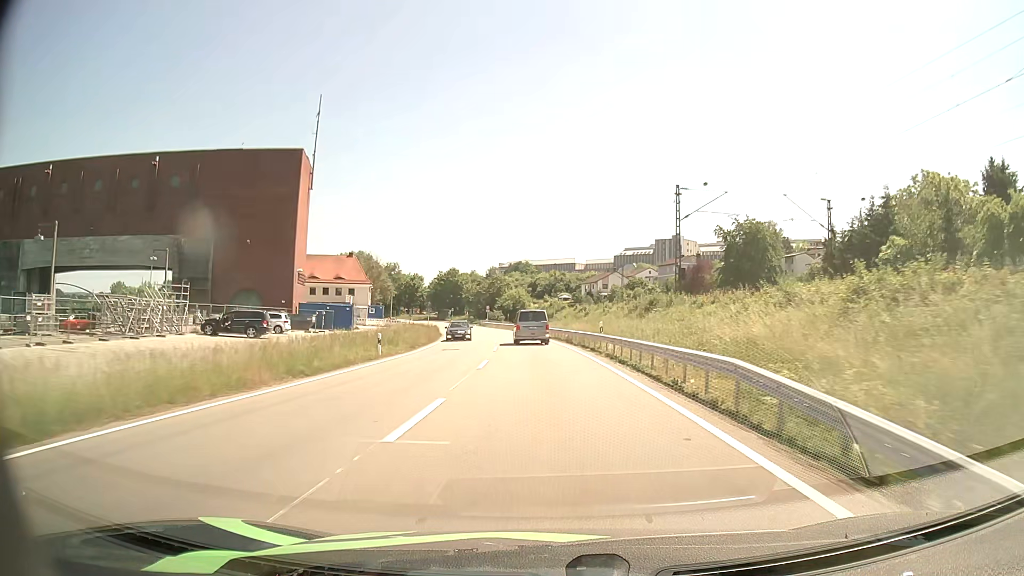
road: primary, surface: asphalt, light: Day
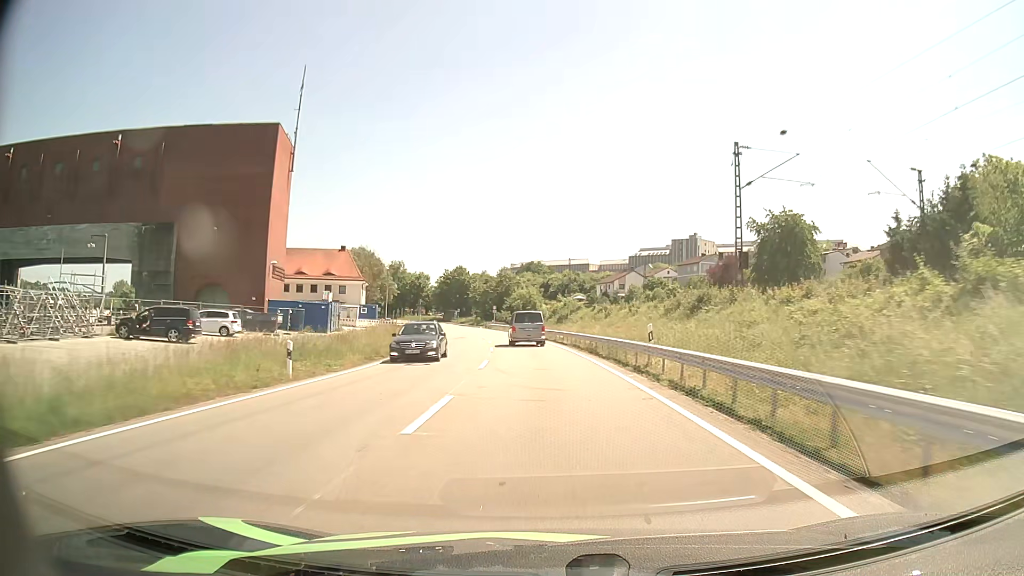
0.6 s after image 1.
(-0.1, +11.4) m; -1°
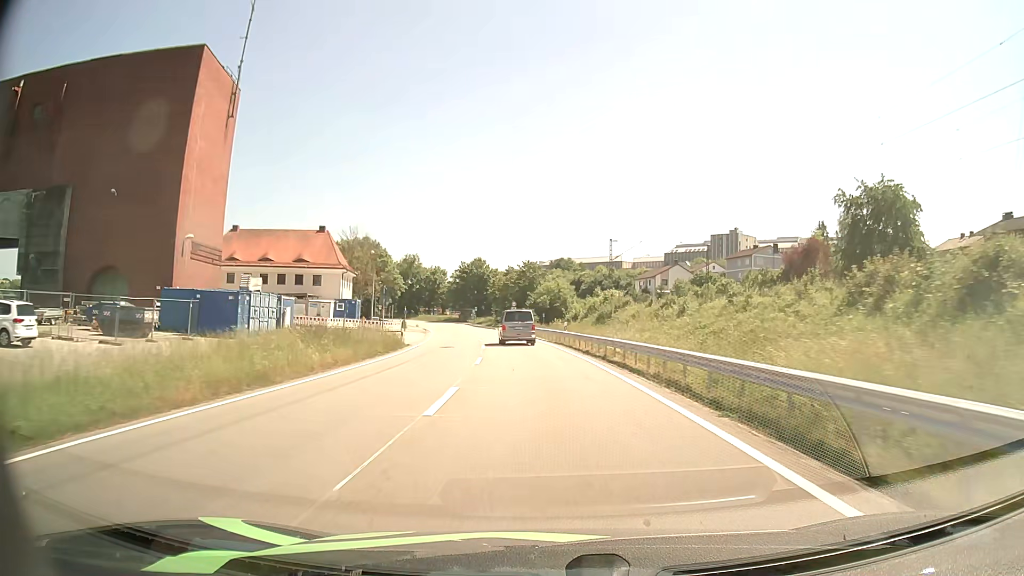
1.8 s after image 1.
(-0.4, +22.5) m; -2°
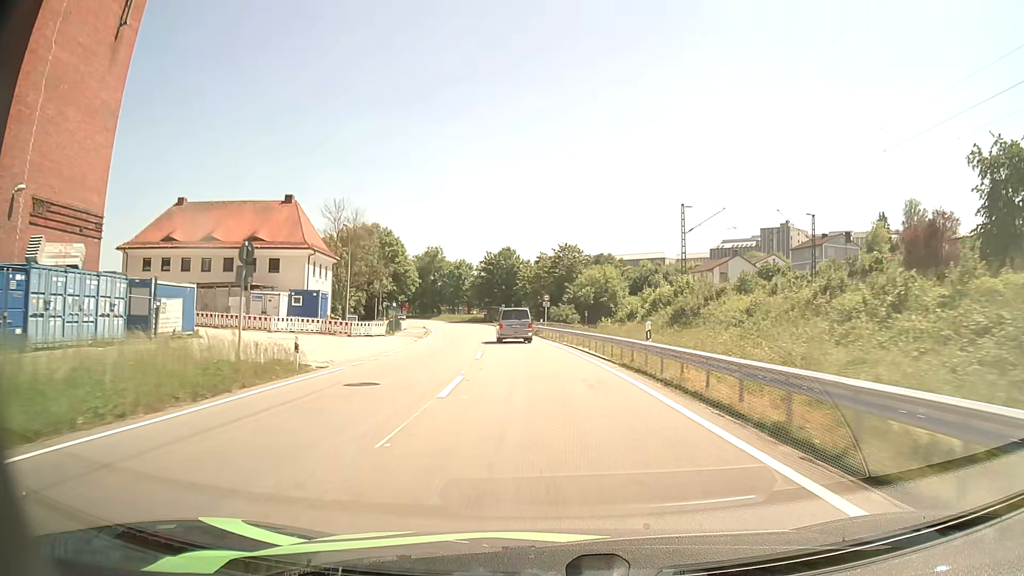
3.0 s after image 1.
(-0.6, +21.8) m; -3°
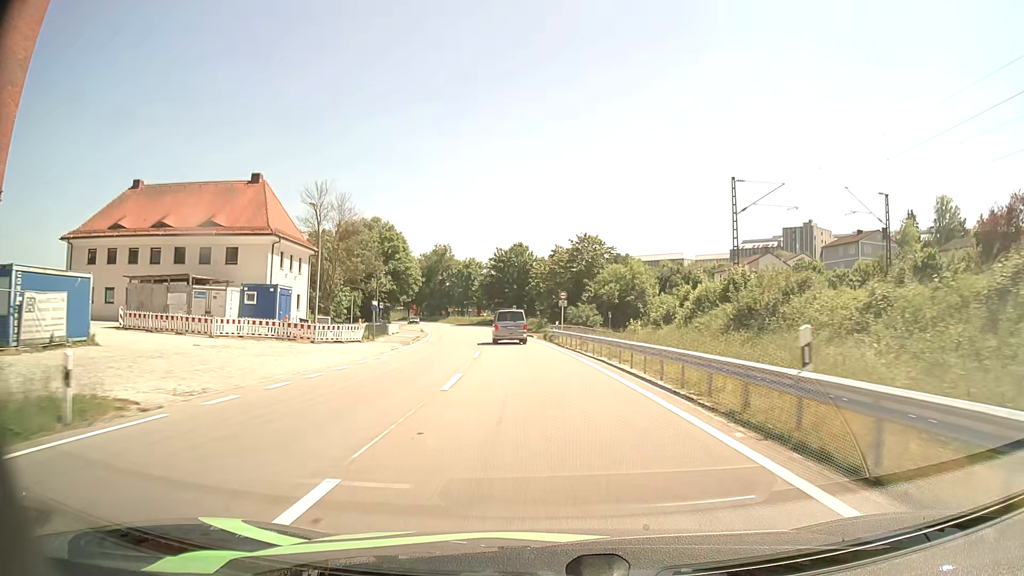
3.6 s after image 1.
(-0.1, +10.6) m; -1°
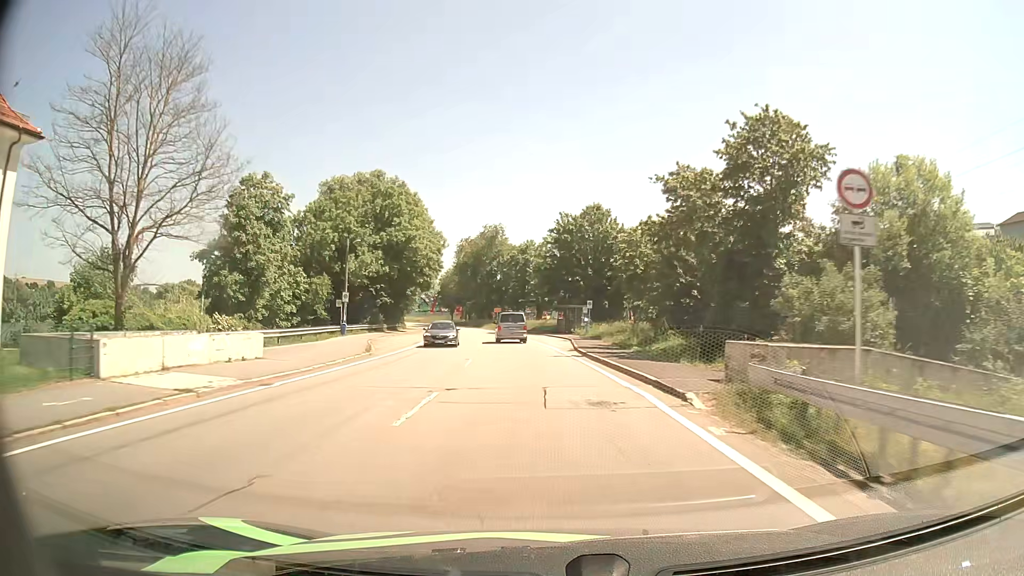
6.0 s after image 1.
(-2.0, +40.7) m; -6°
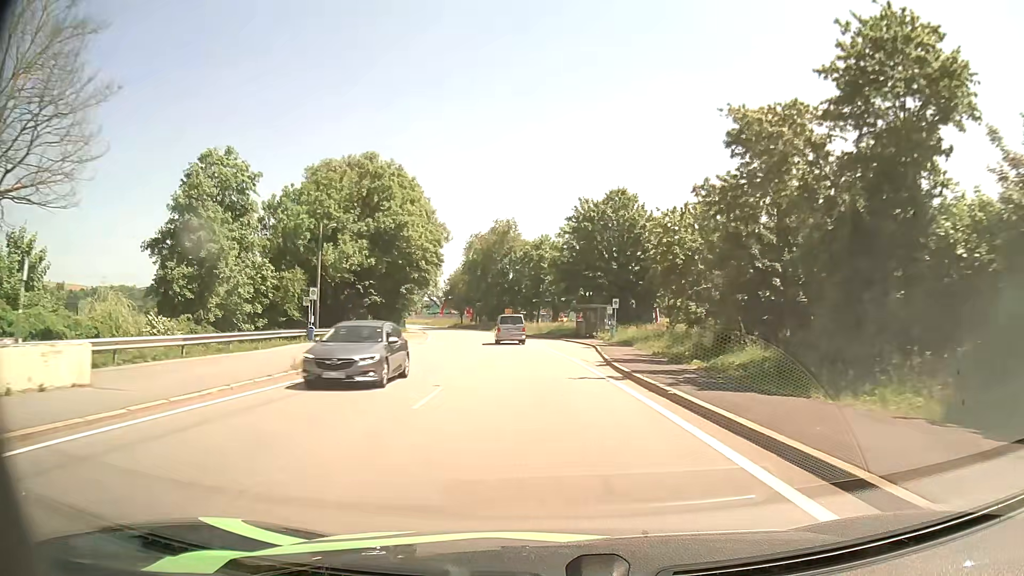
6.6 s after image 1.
(-0.1, +10.0) m; -1°
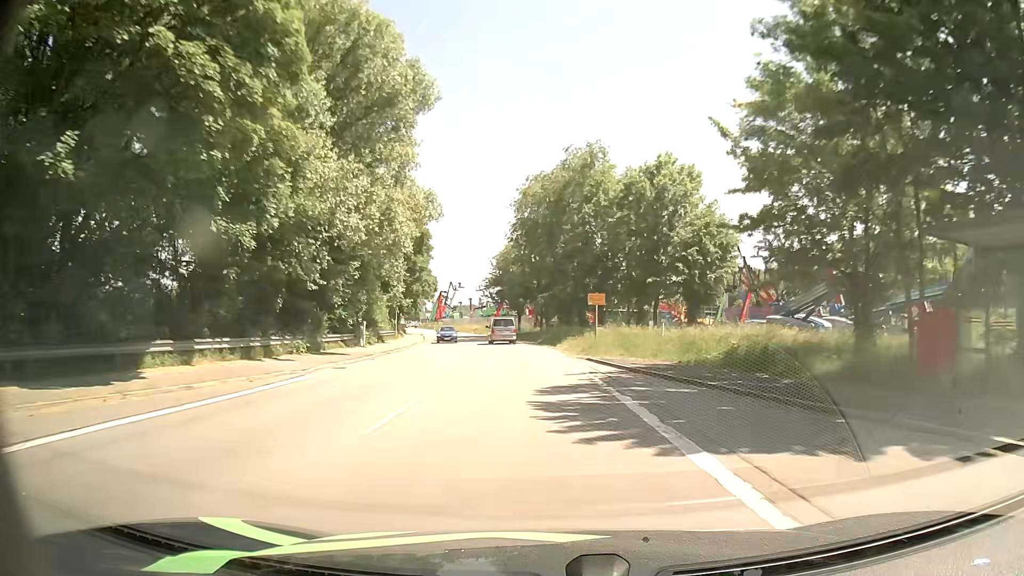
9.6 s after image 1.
(-3.1, +50.7) m; -7°
(0, +10) (-1, +20) (-1, +30) (-2, +40) (-3, +50) (-5, +60) (-7, +70) (-9, +79) (-11, +89) (-13, +99) m
